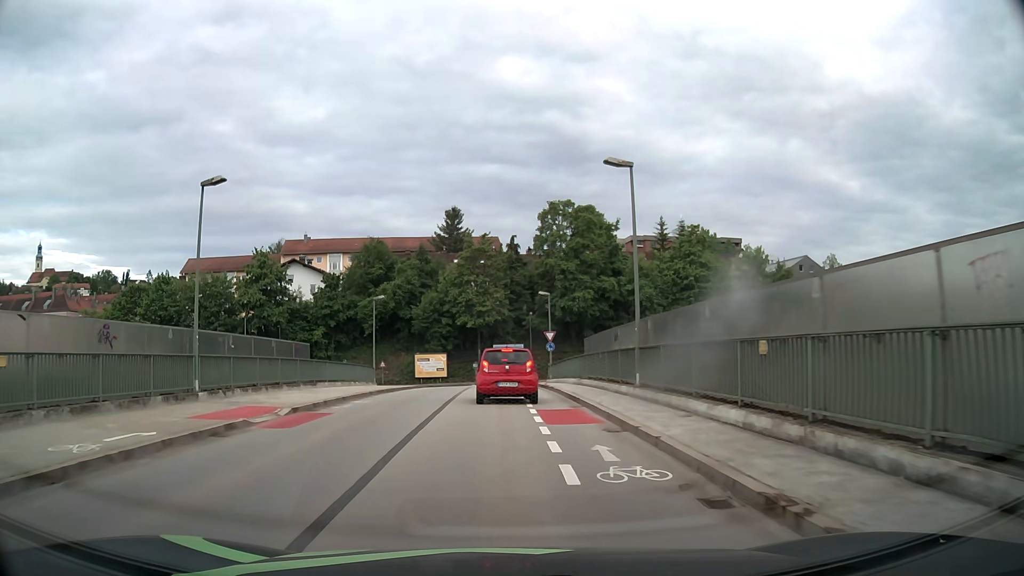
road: unclassified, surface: asphalt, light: Day
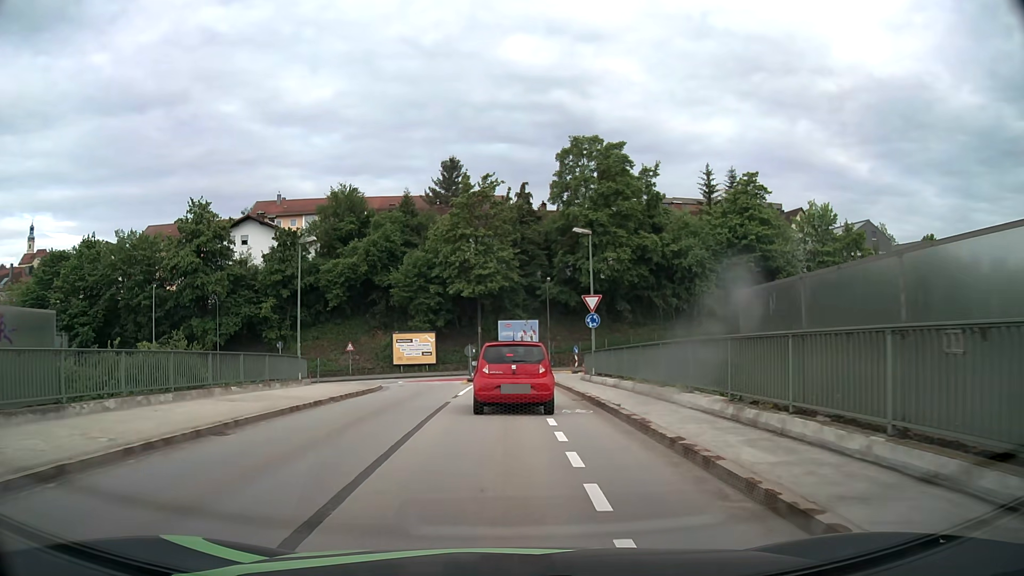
(-0.2, +19.6) m; -1°
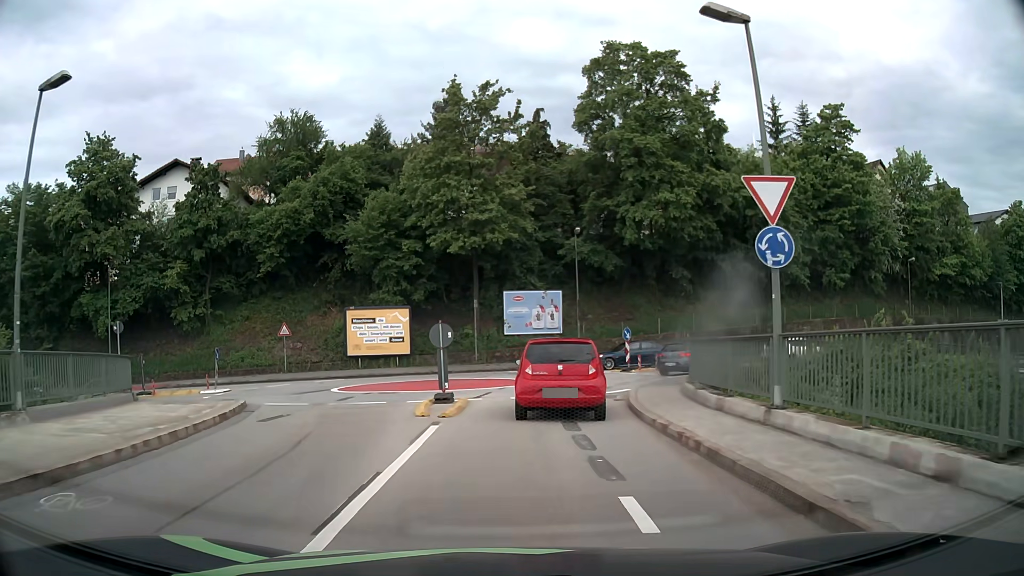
(-0.2, +19.0) m; -1°
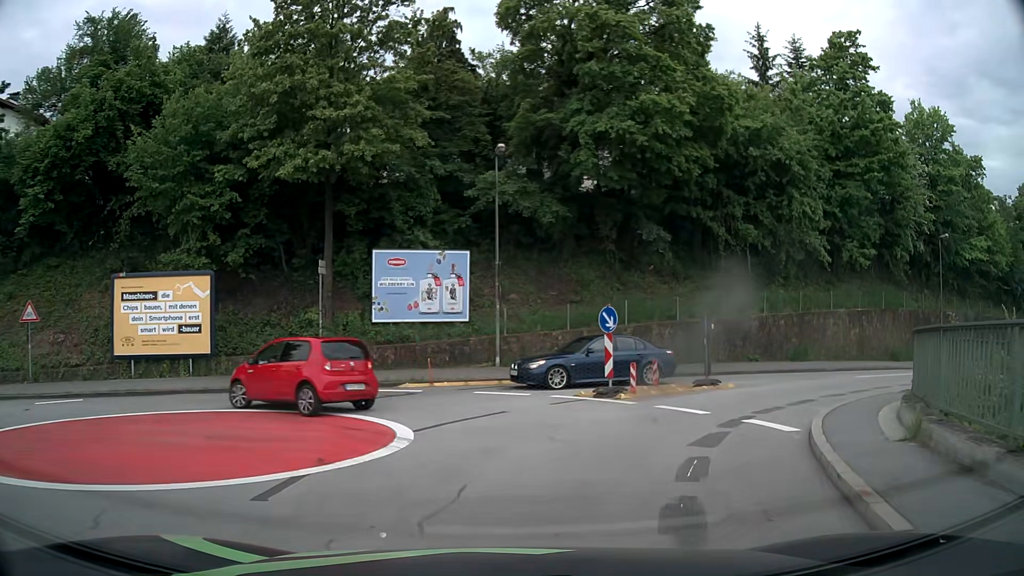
(+0.8, +16.5) m; +9°
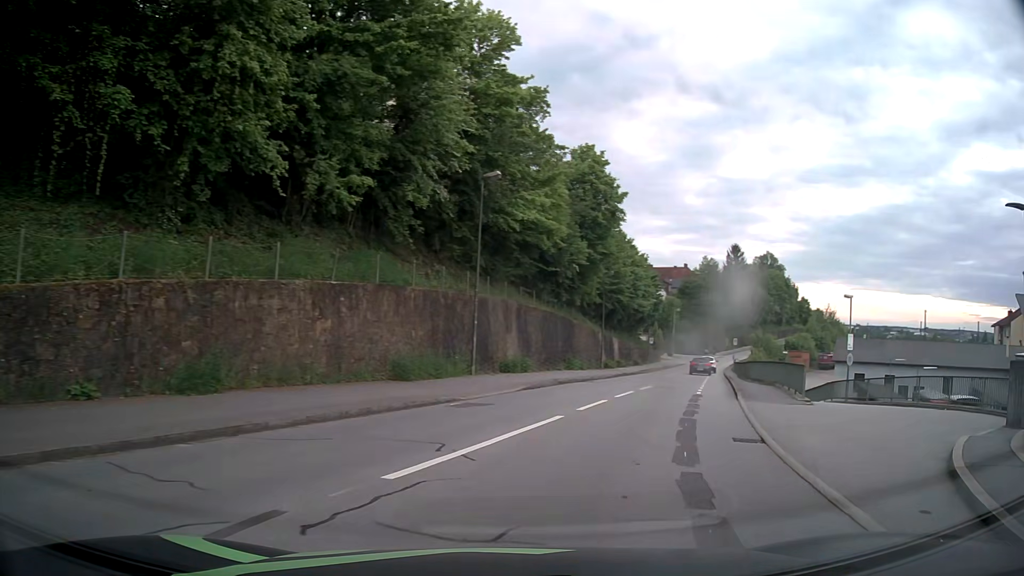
(+6.9, +17.2) m; +47°
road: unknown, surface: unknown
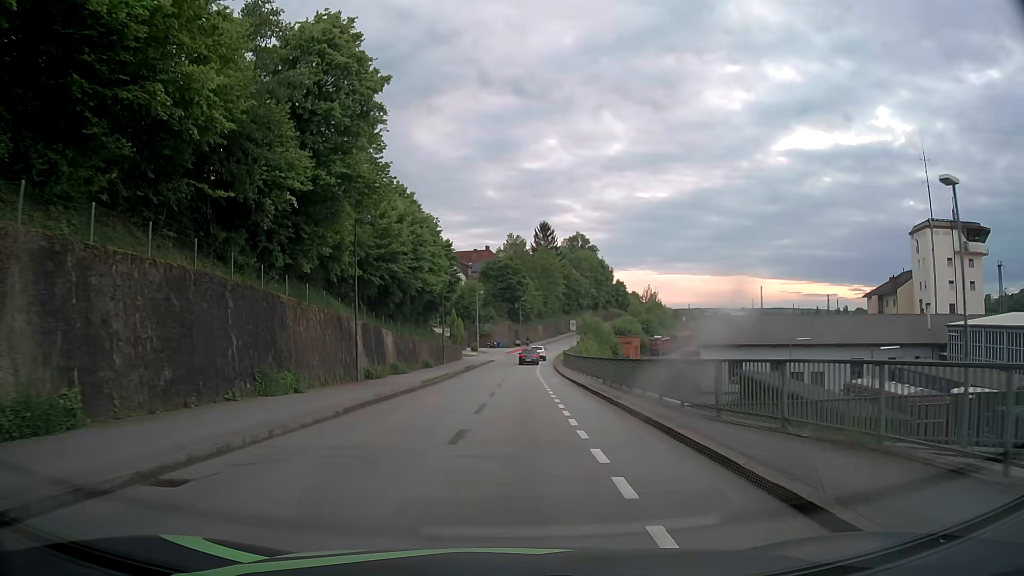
(+5.5, +22.1) m; +18°
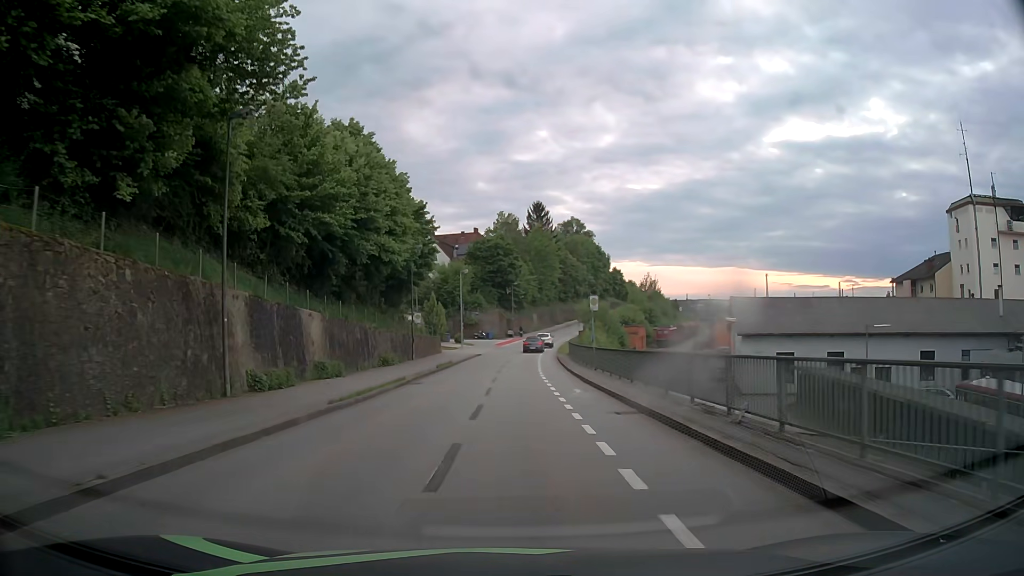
(+0.1, +14.8) m; +1°
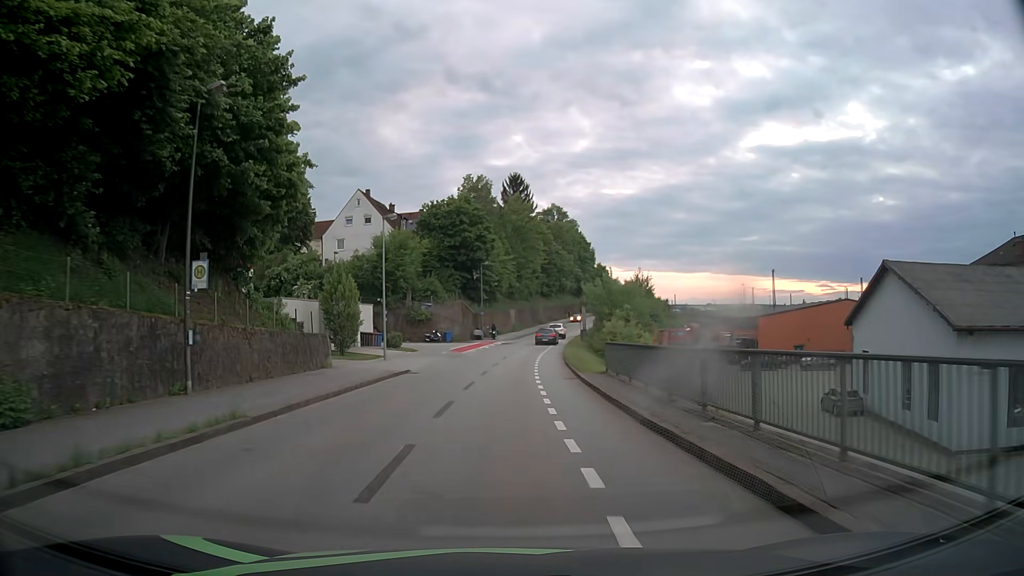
(+0.4, +30.6) m; +2°
(0, +10) (0, +20) (0, +30) (+1, +40) (+2, +50) (+3, +60) (+5, +70) (+6, +80) (+8, +89) (+10, +99) m
